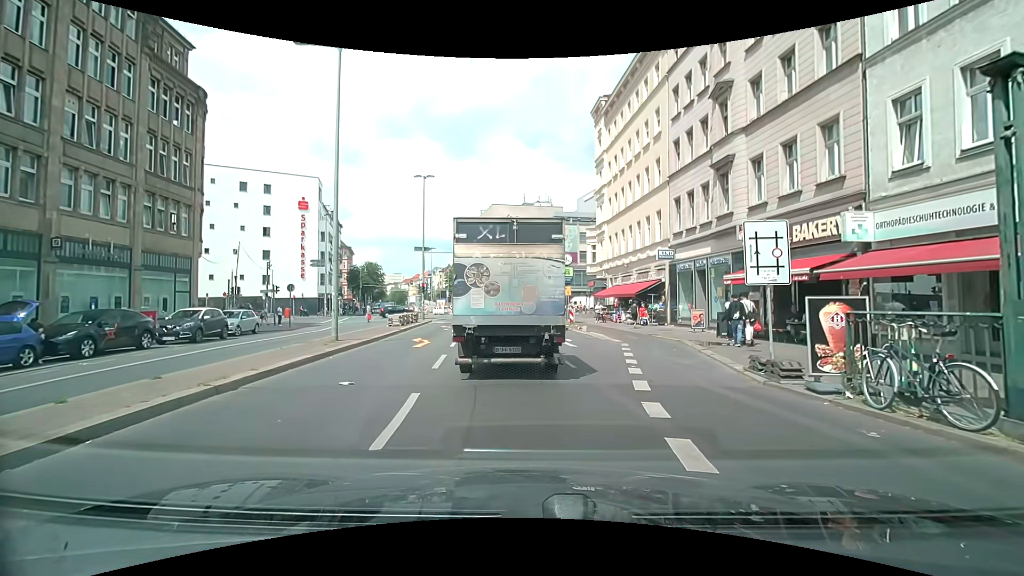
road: secondary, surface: asphalt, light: Day
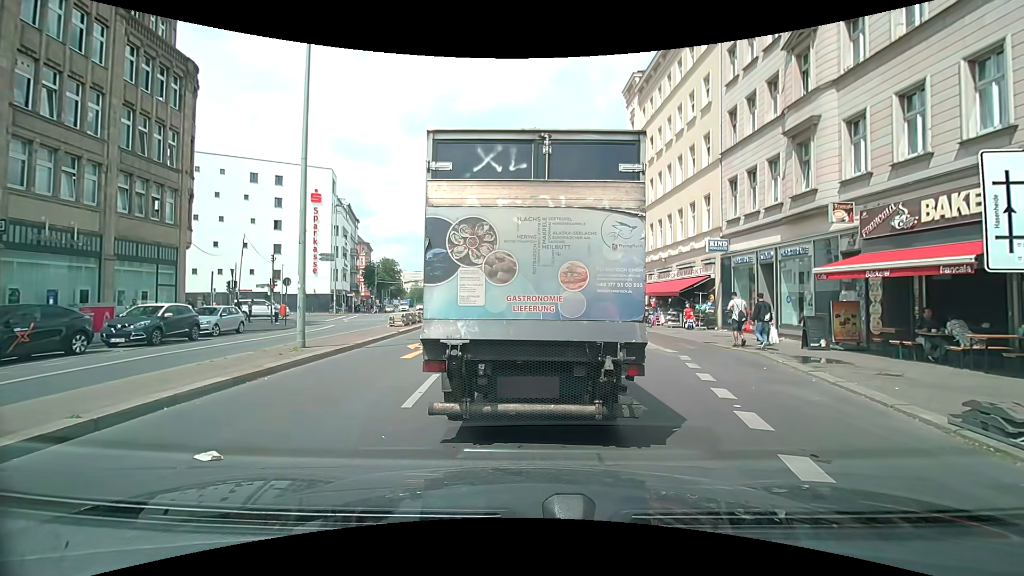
(-0.2, +4.1) m; -4°
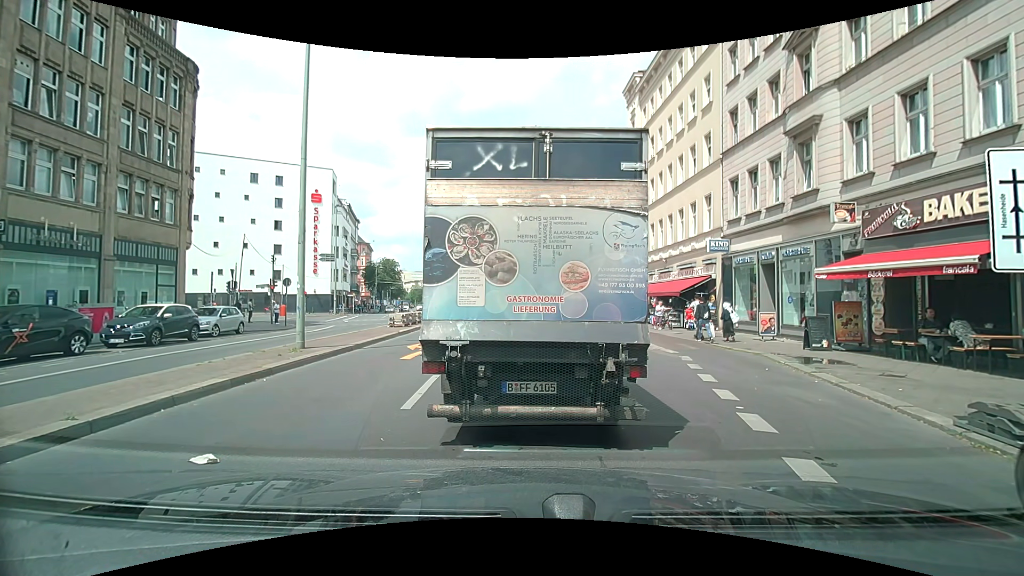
(0.0, +0.1) m; 0°
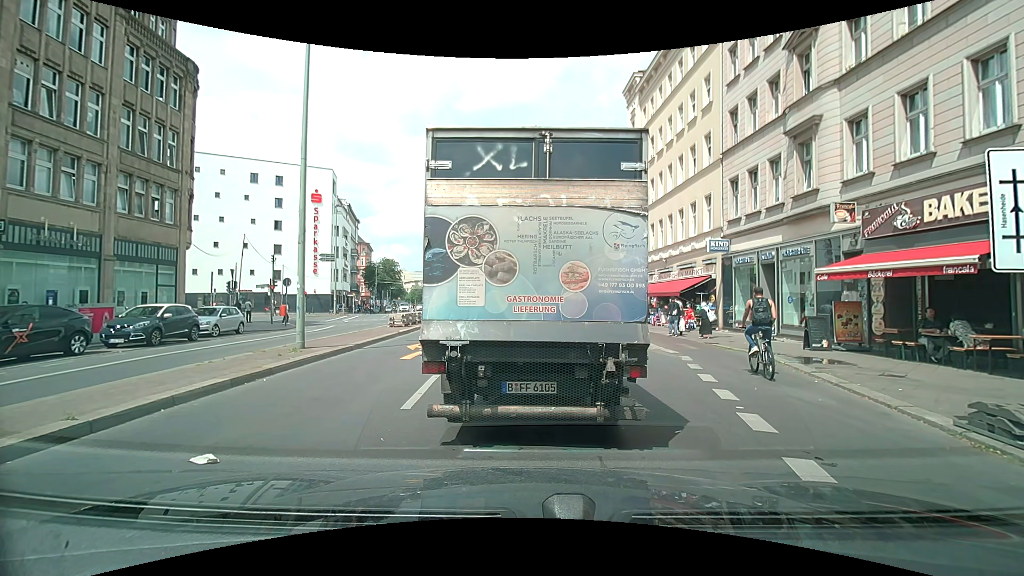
(0.0, 0.0) m; 0°
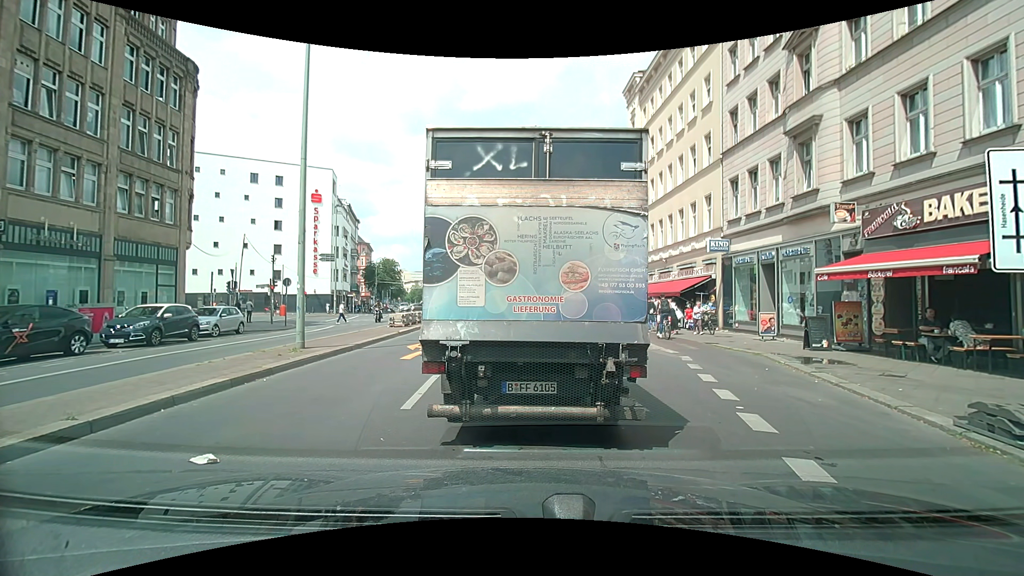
(0.0, 0.0) m; 0°
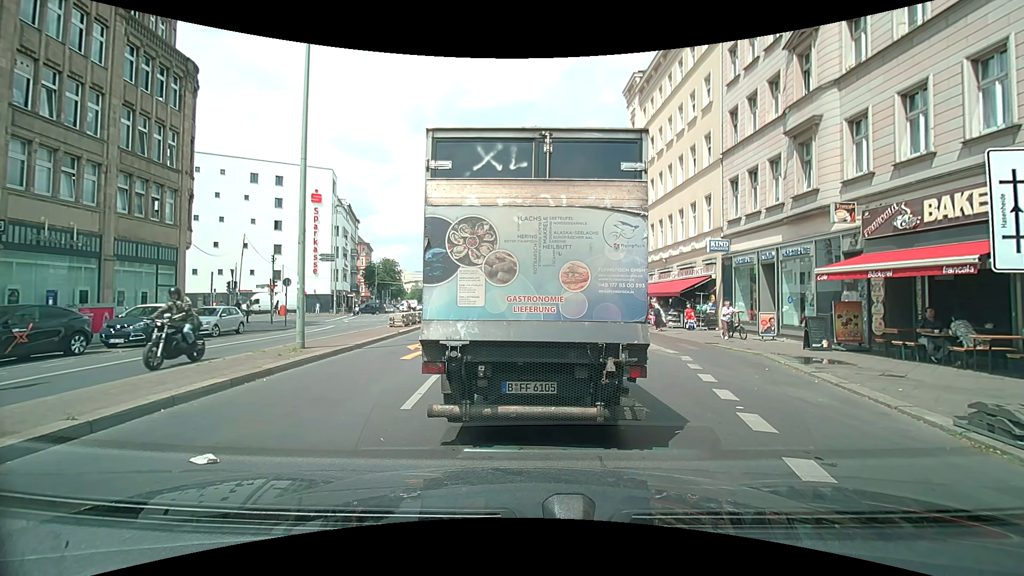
(0.0, 0.0) m; 0°
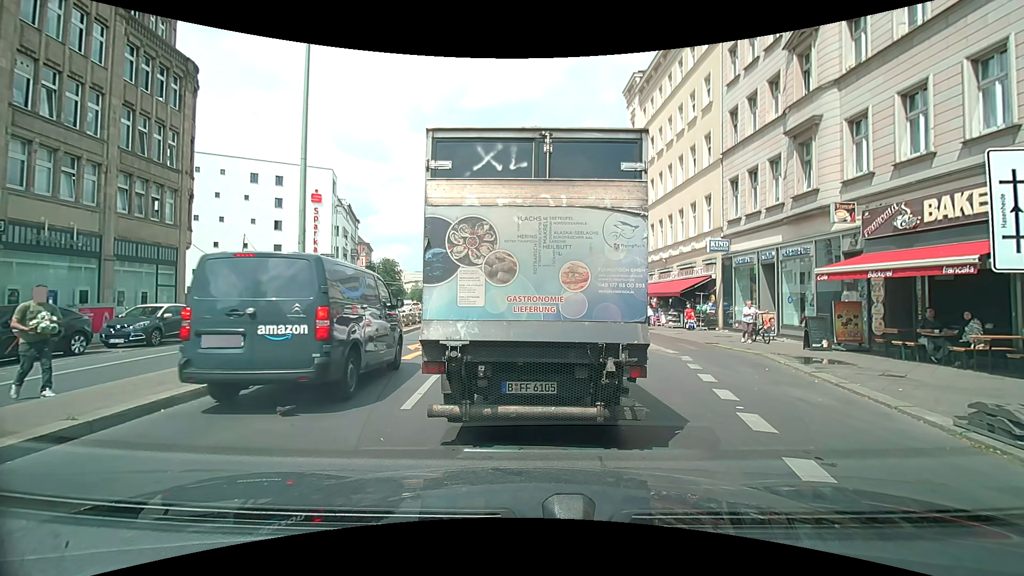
(0.0, 0.0) m; 0°
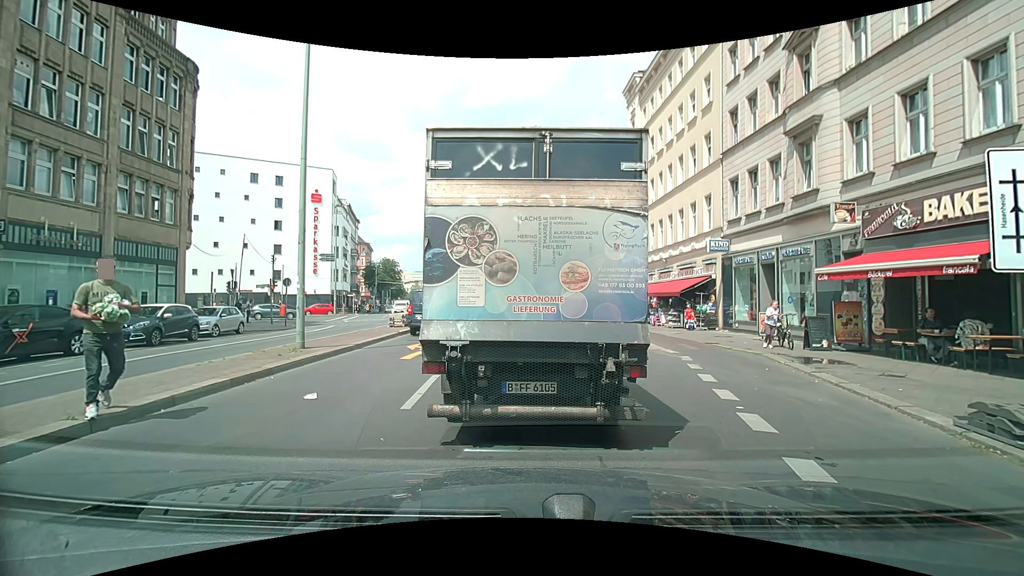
(0.0, 0.0) m; 0°
